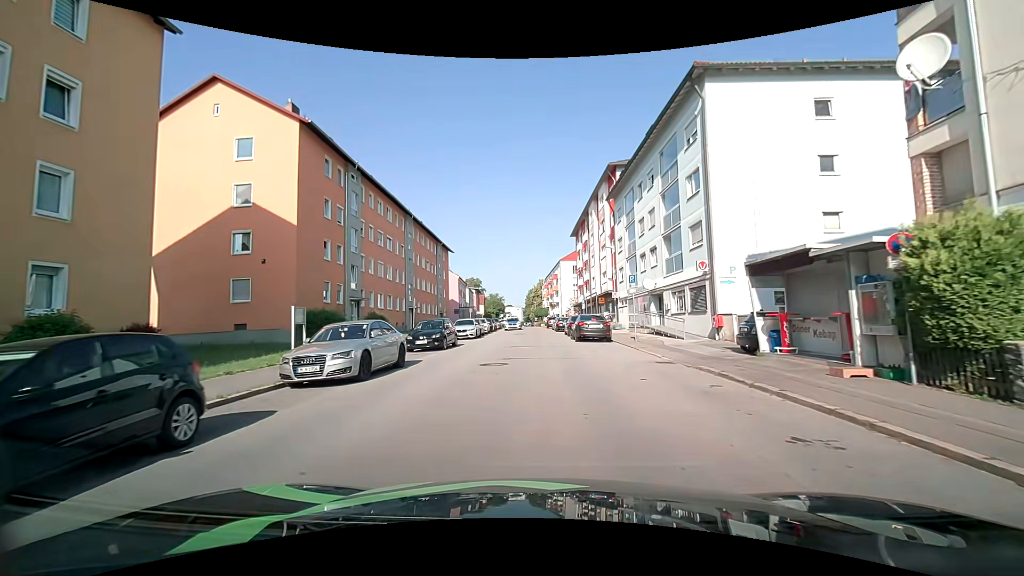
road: tertiary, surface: asphalt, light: Day
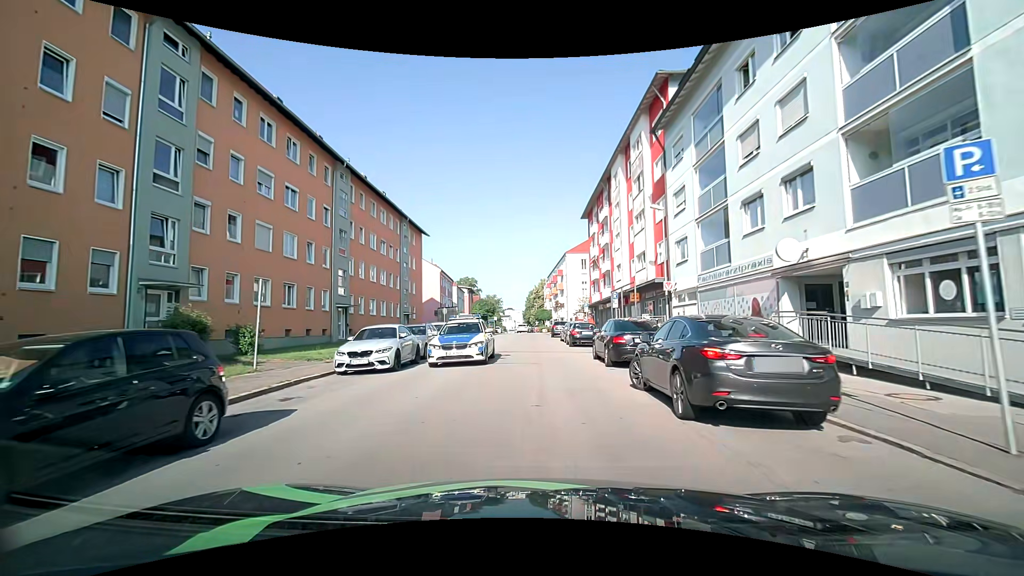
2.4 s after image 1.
(-0.2, +19.2) m; -1°
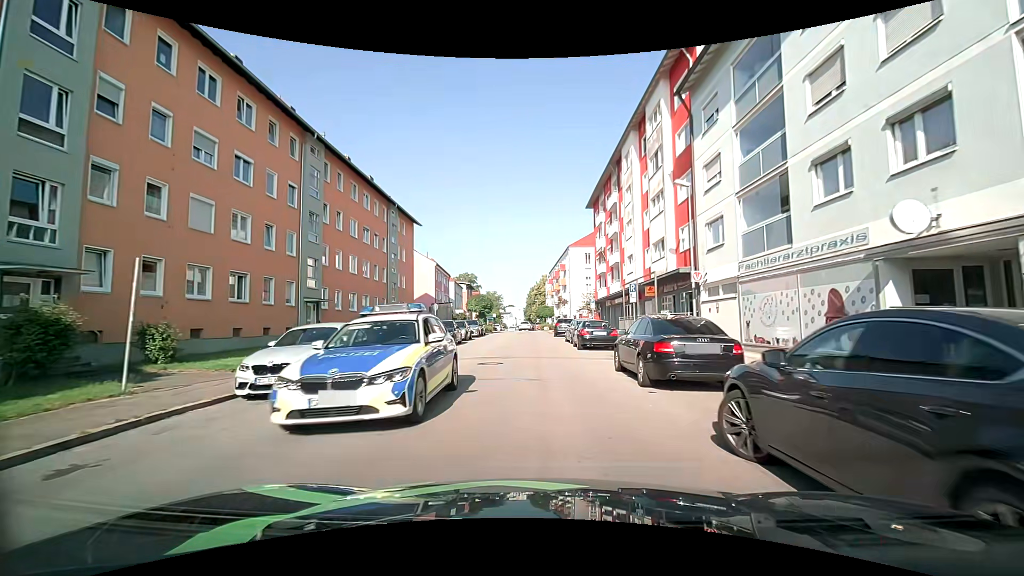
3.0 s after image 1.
(0.0, +4.9) m; 0°
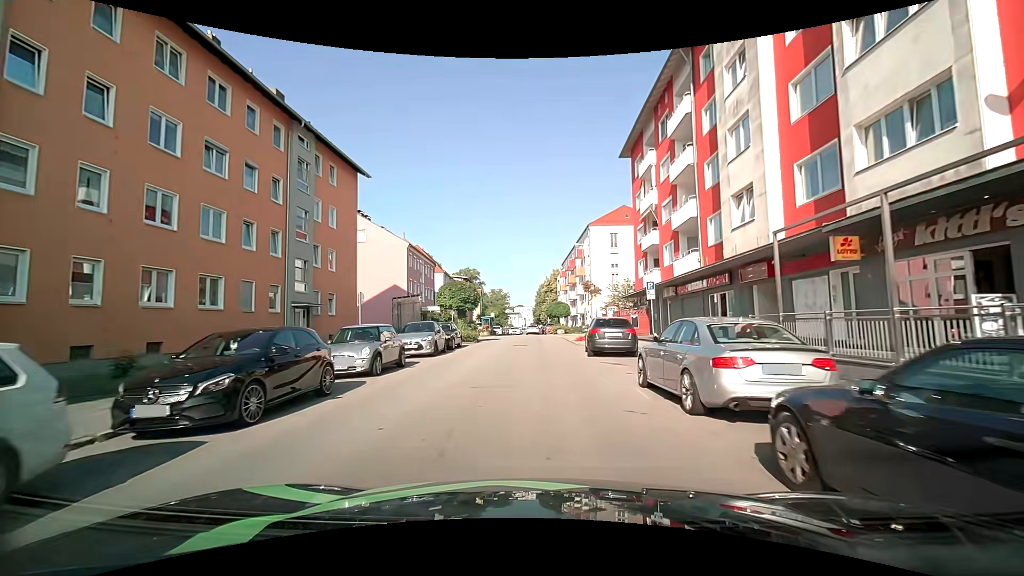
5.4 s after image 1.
(-0.1, +20.2) m; 0°
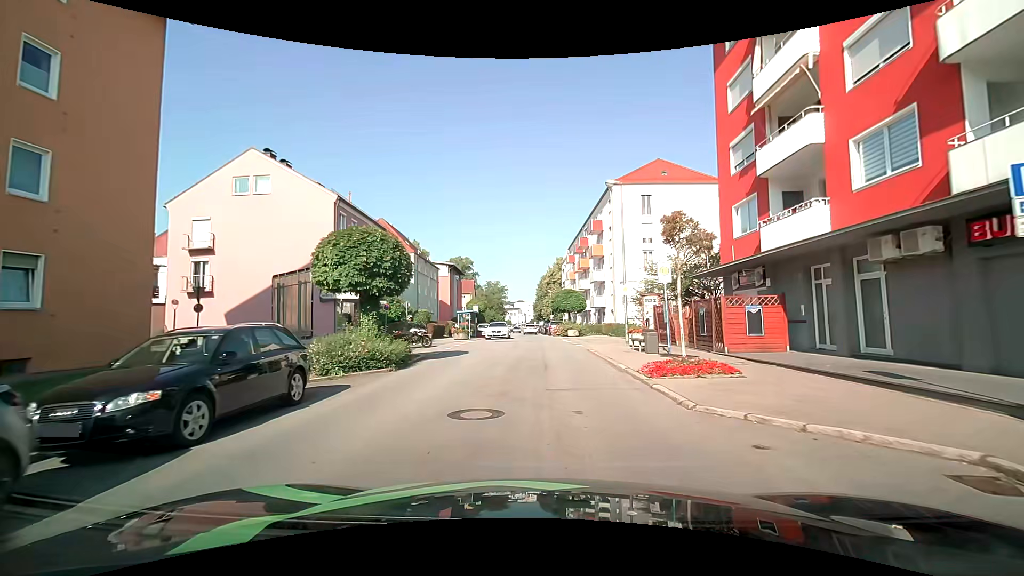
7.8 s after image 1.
(-0.5, +19.0) m; -1°
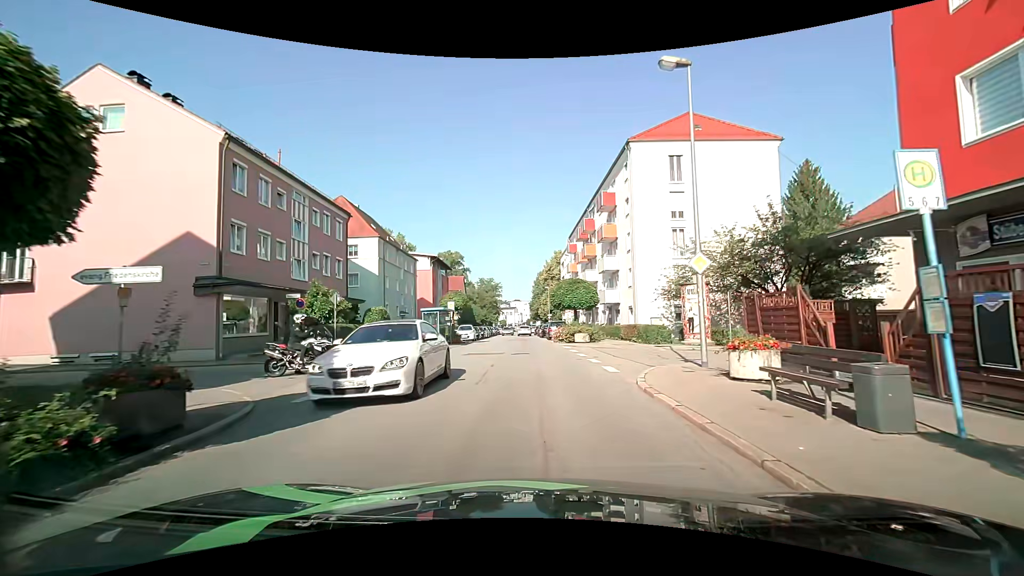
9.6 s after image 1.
(0.0, +11.7) m; 0°
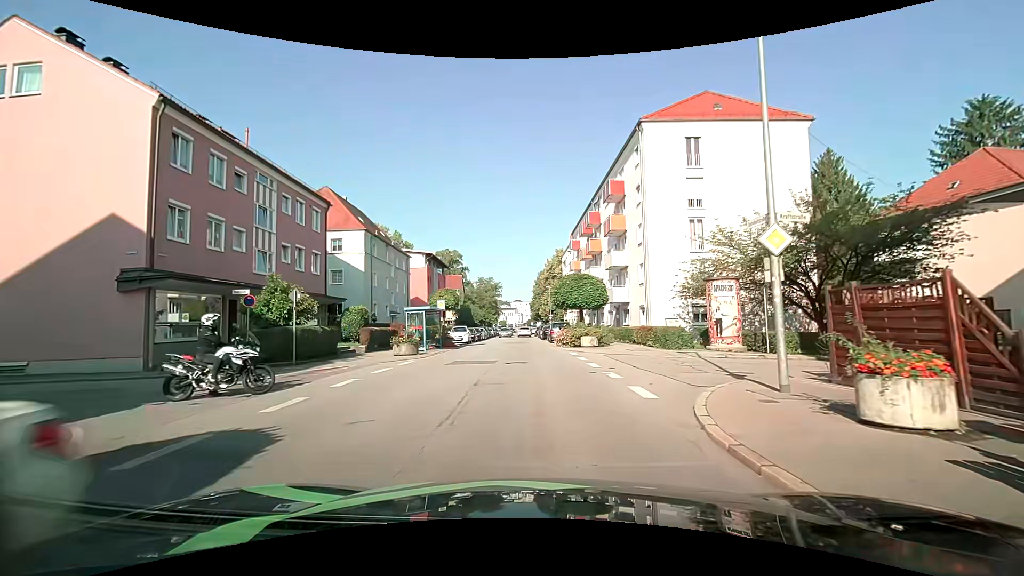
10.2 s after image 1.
(0.0, +4.0) m; 0°
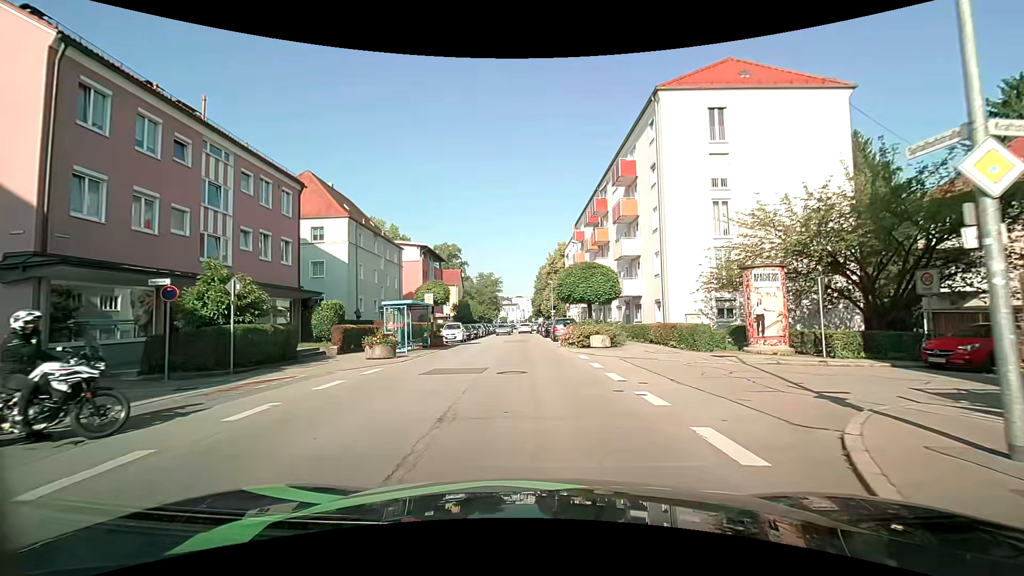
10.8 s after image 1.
(0.0, +4.0) m; 0°
(0, +10) (-1, +20) (-1, +30) (-2, +40) (-2, +50) (-2, +60) (-3, +70) (-3, +80) (-4, +90) (-4, +100) m
